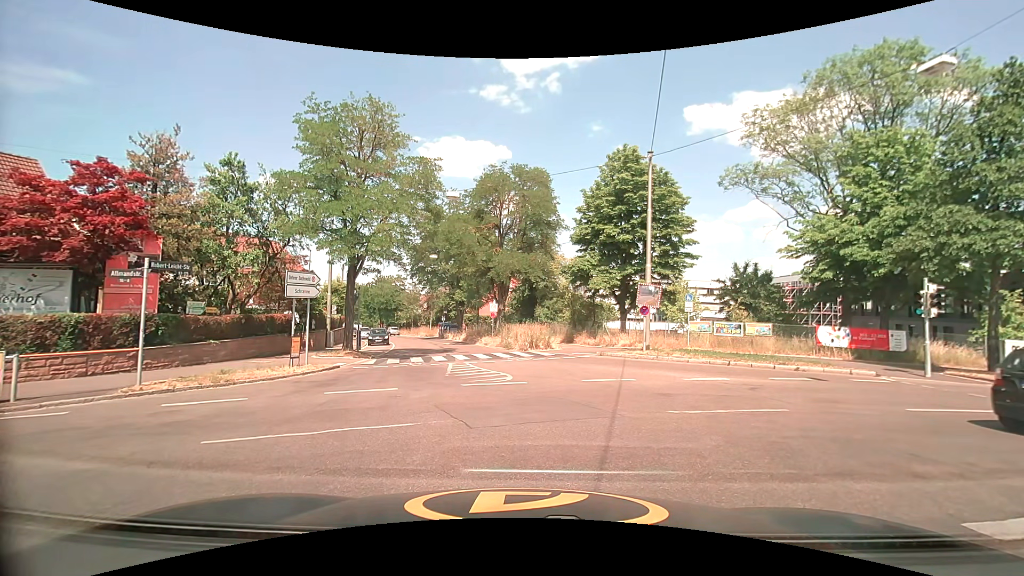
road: residential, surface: asphalt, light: Day
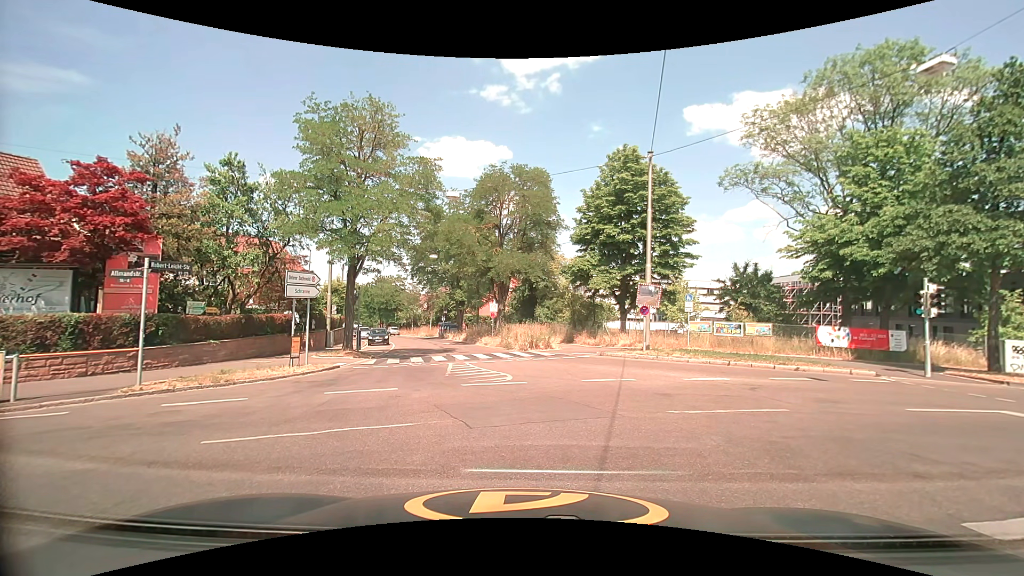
(0.0, 0.0) m; 0°
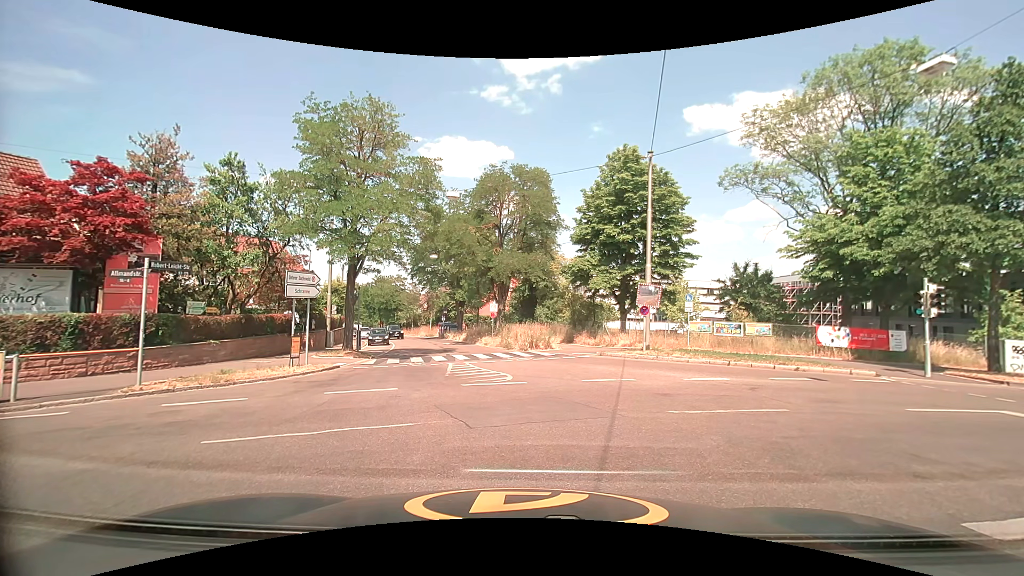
(0.0, 0.0) m; 0°
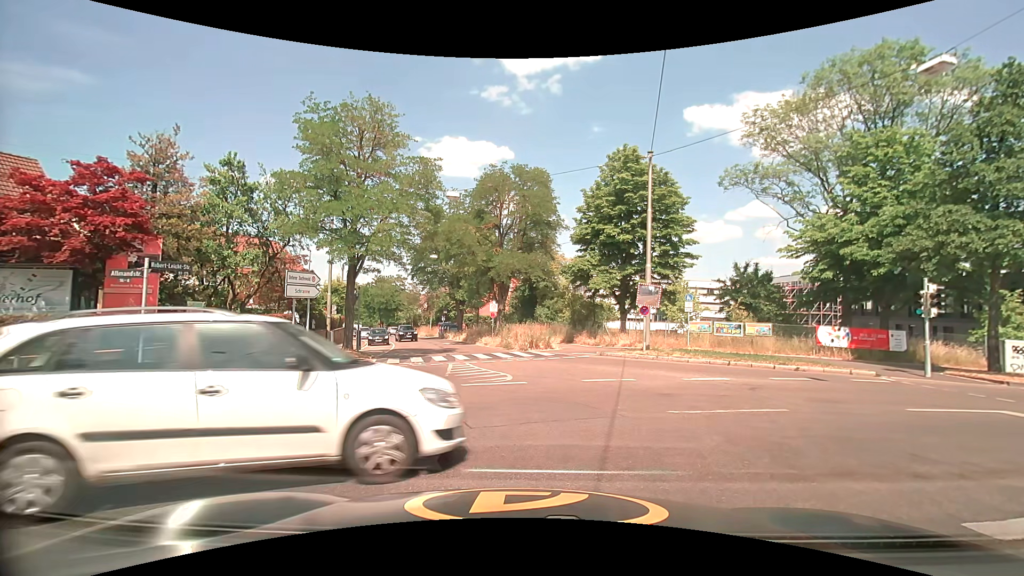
(0.0, 0.0) m; 0°
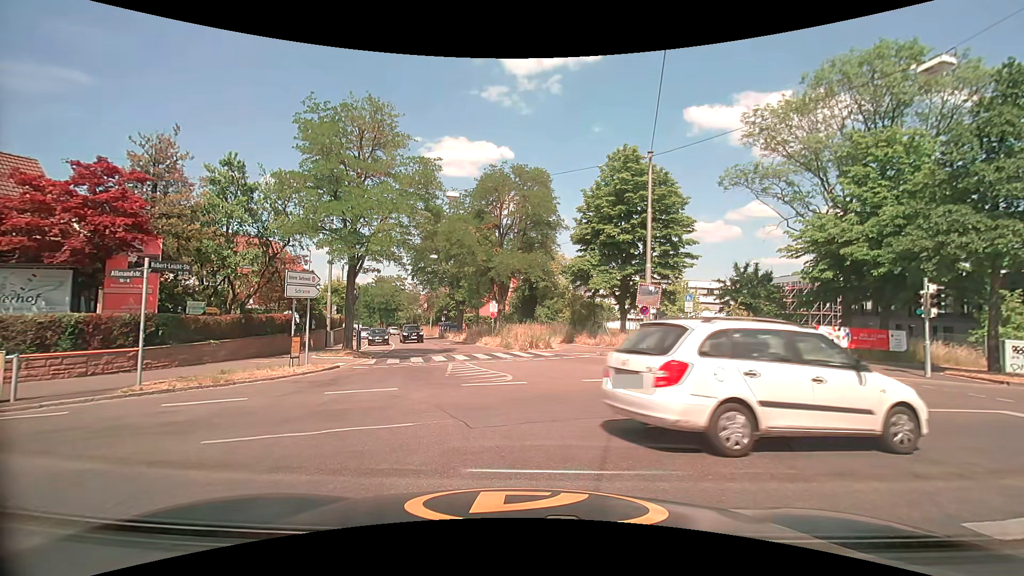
(0.0, 0.0) m; 0°
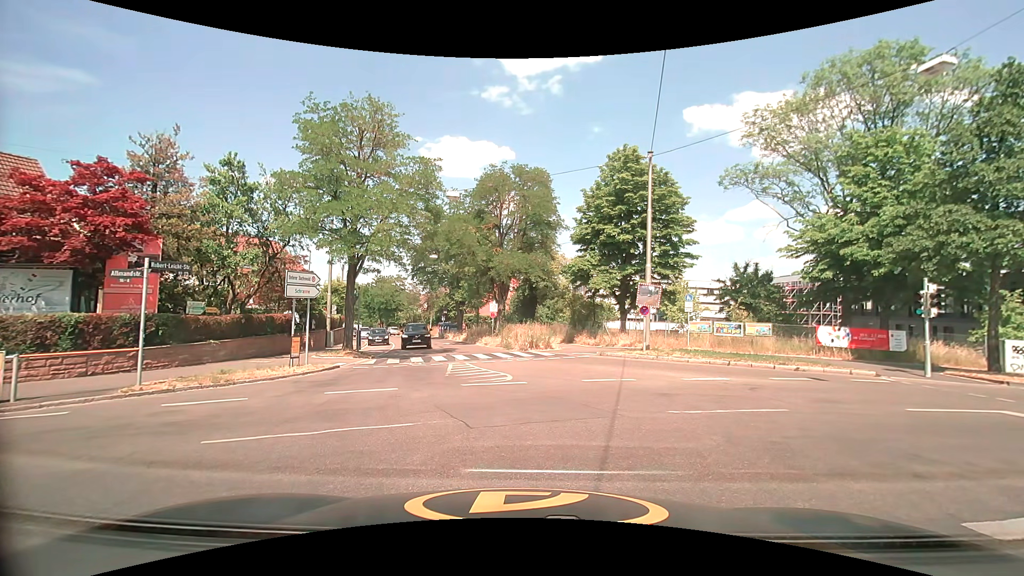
(0.0, 0.0) m; 0°
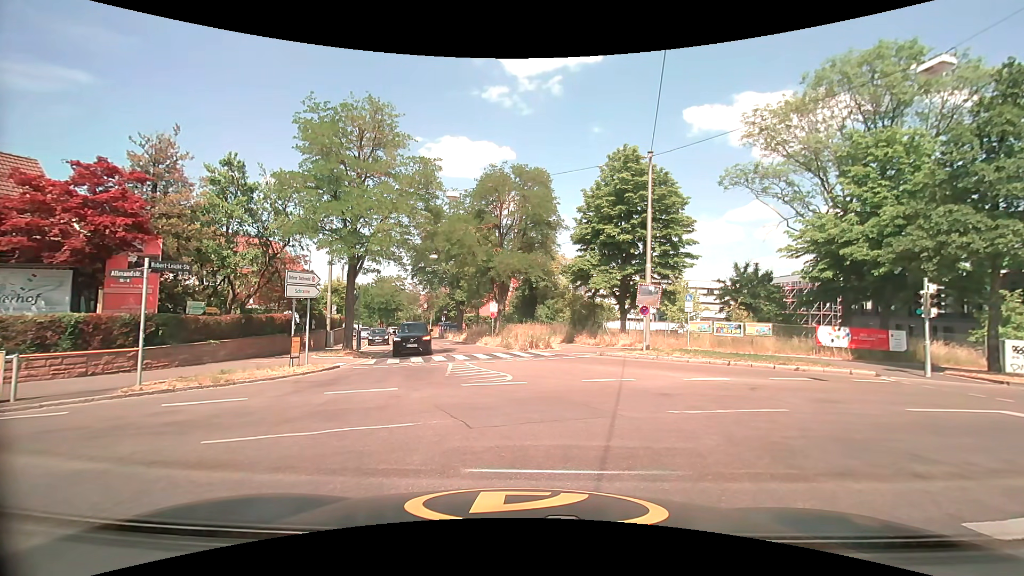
(0.0, 0.0) m; 0°
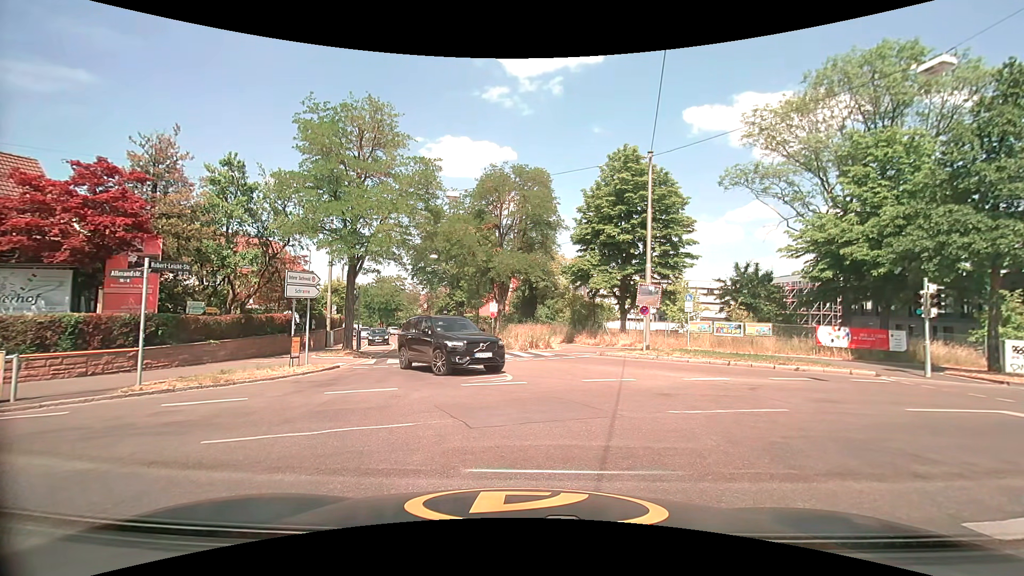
(0.0, 0.0) m; 0°
